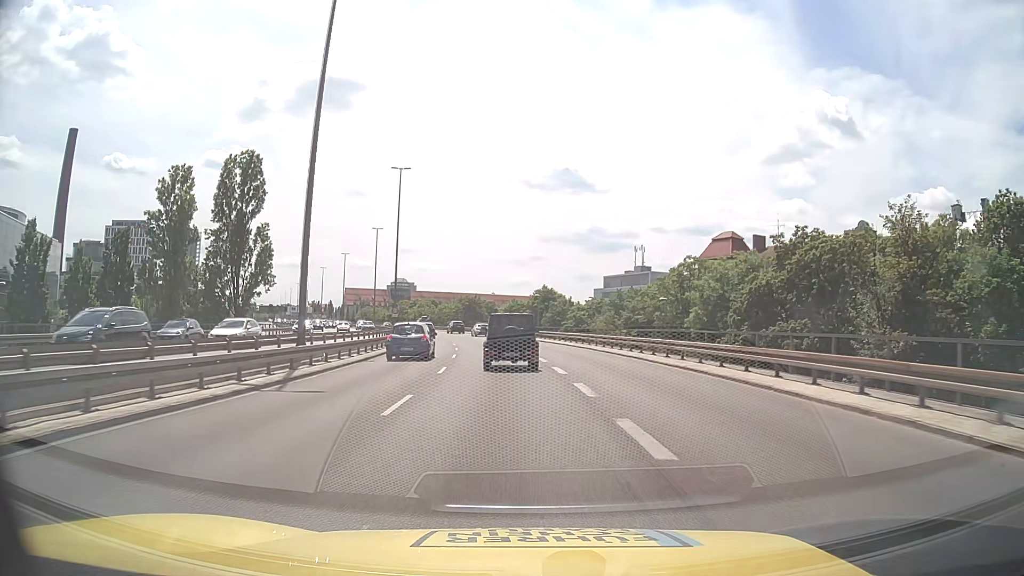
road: trunk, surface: asphalt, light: Day
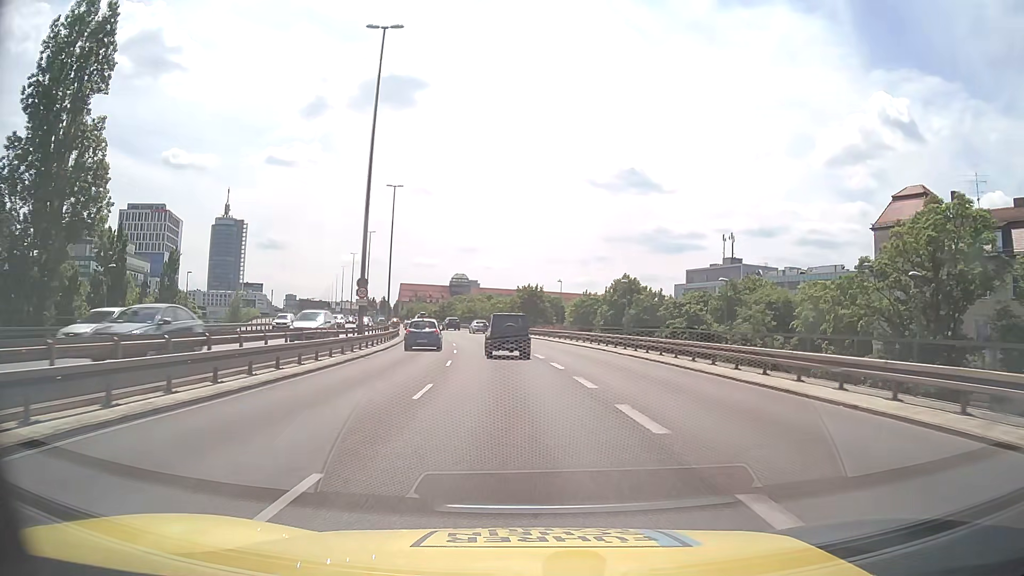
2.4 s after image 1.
(-1.7, +34.4) m; -5°
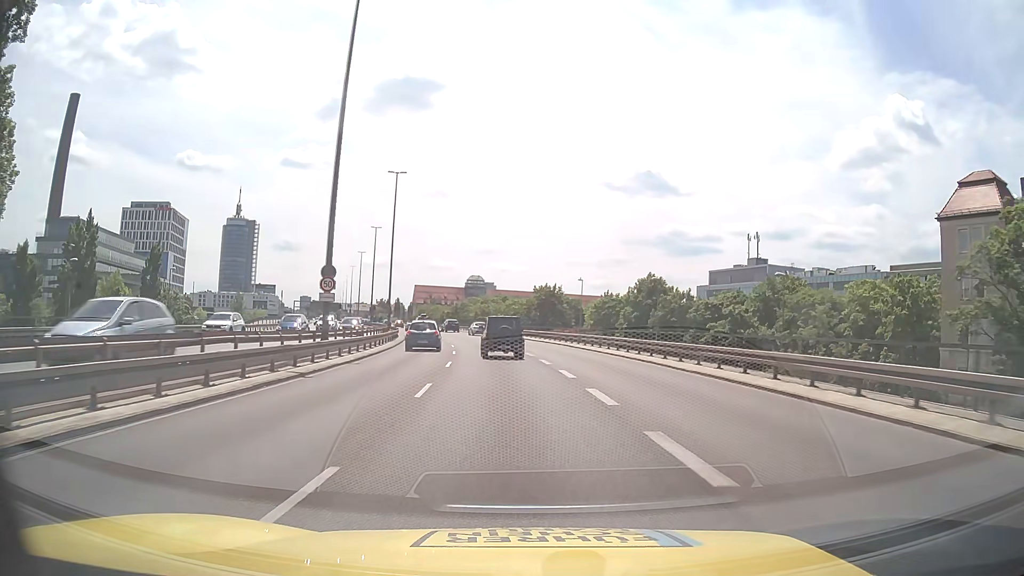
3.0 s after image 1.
(-0.1, +8.6) m; -2°
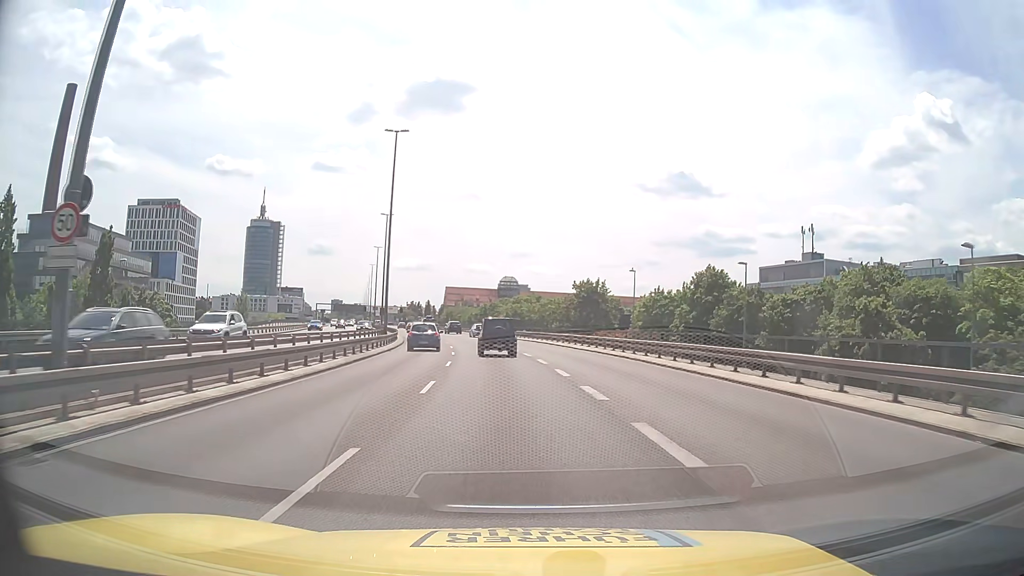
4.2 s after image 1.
(-0.4, +17.1) m; -3°
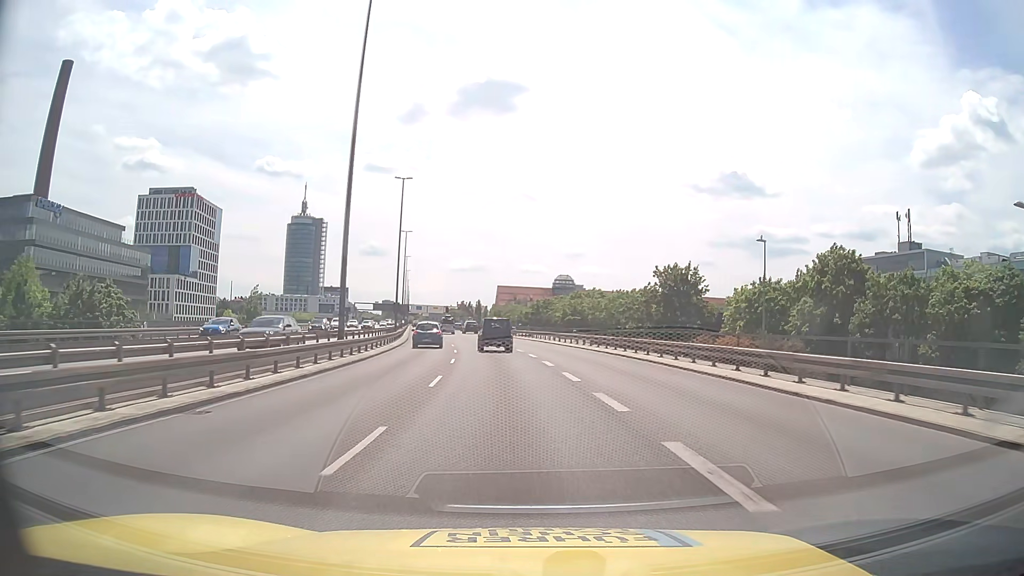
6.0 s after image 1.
(-1.0, +25.6) m; -5°
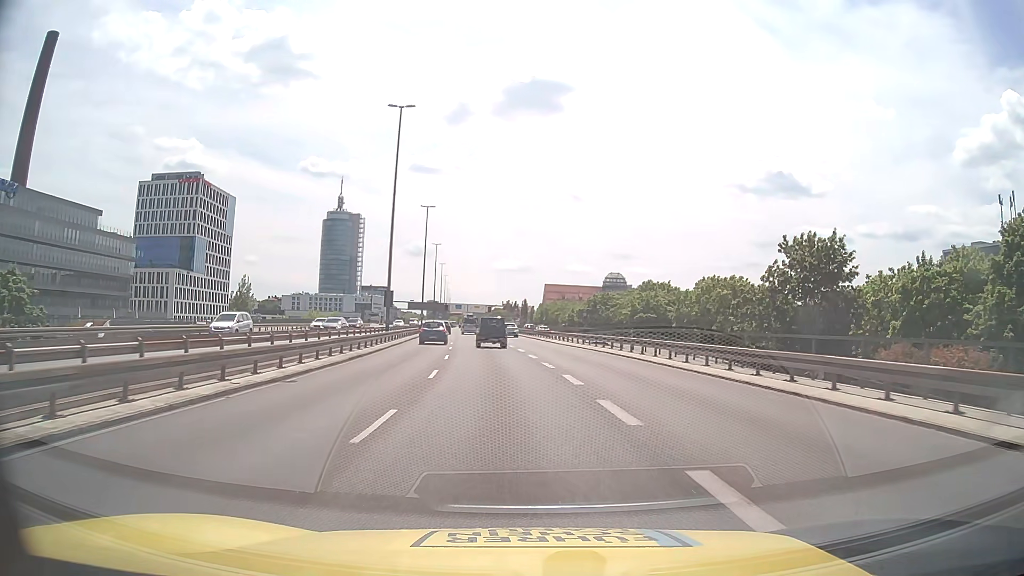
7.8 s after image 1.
(-0.9, +25.6) m; -4°
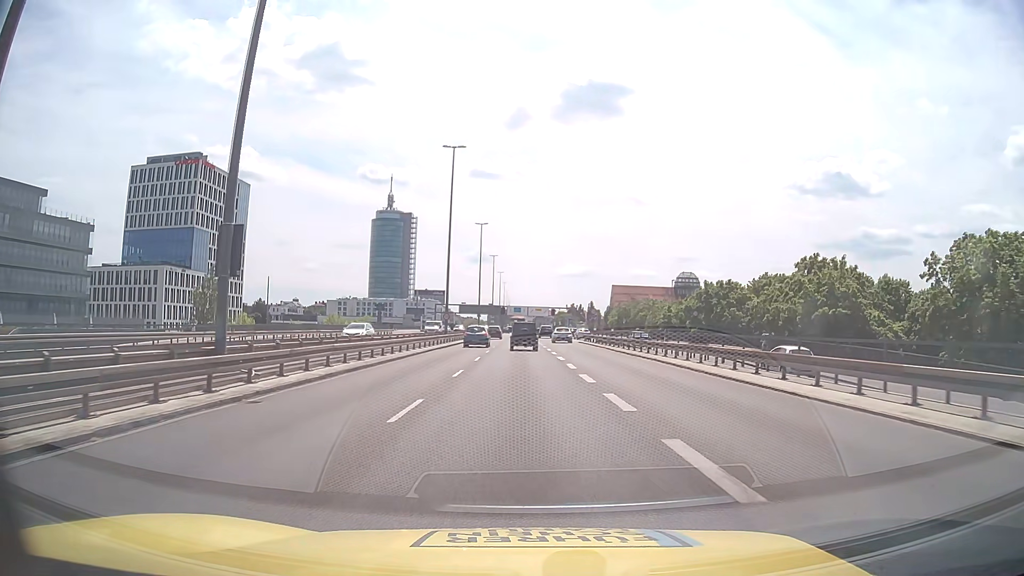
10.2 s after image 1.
(-1.9, +34.0) m; -5°
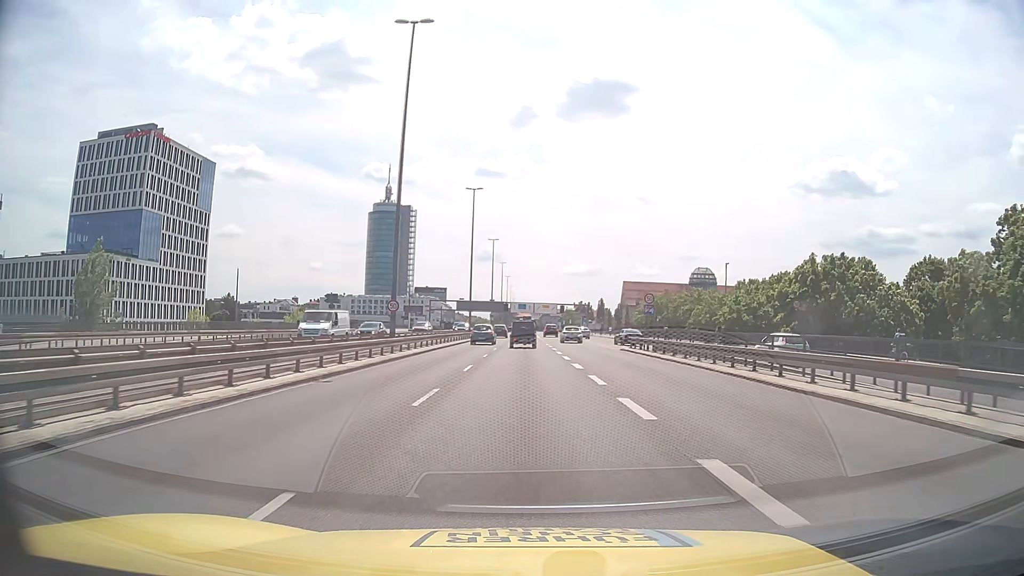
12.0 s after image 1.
(-0.3, +25.5) m; -1°
(0, +10) (0, +20) (0, +30) (0, +40) (0, +50) (0, +60) (0, +70) (0, +80) (0, +90) (0, +100) m
